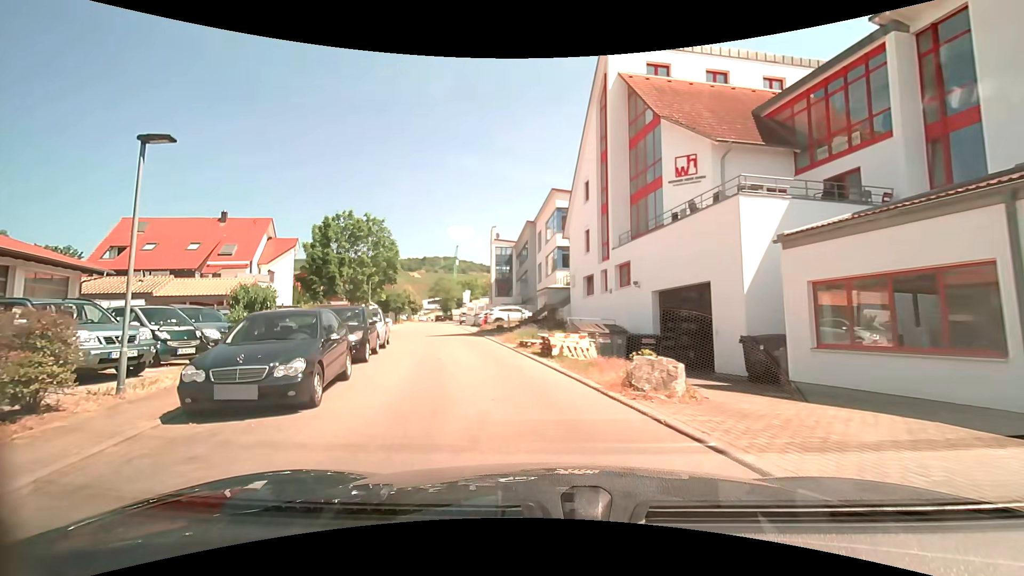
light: Day
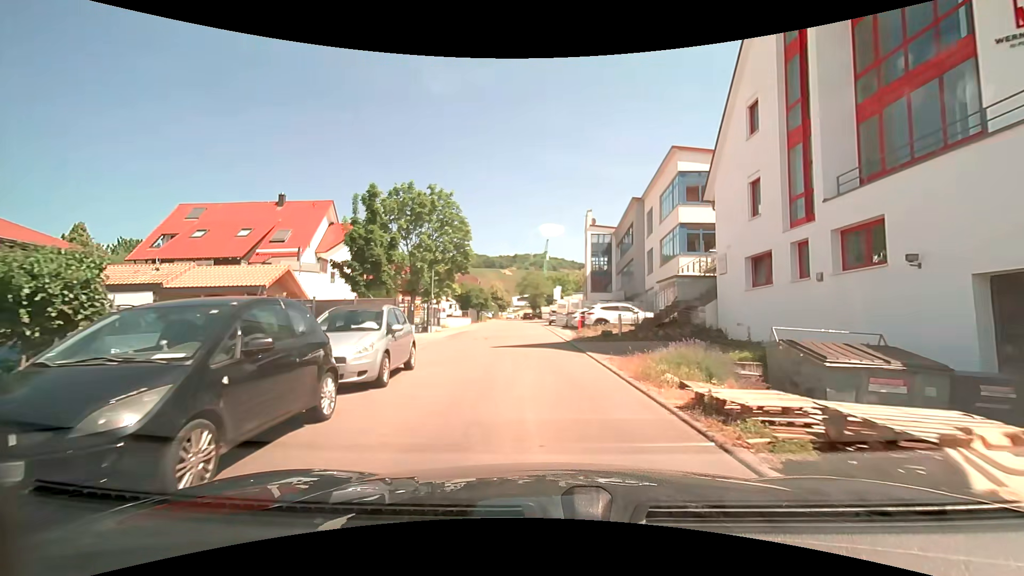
(-1.2, +10.1) m; -12°
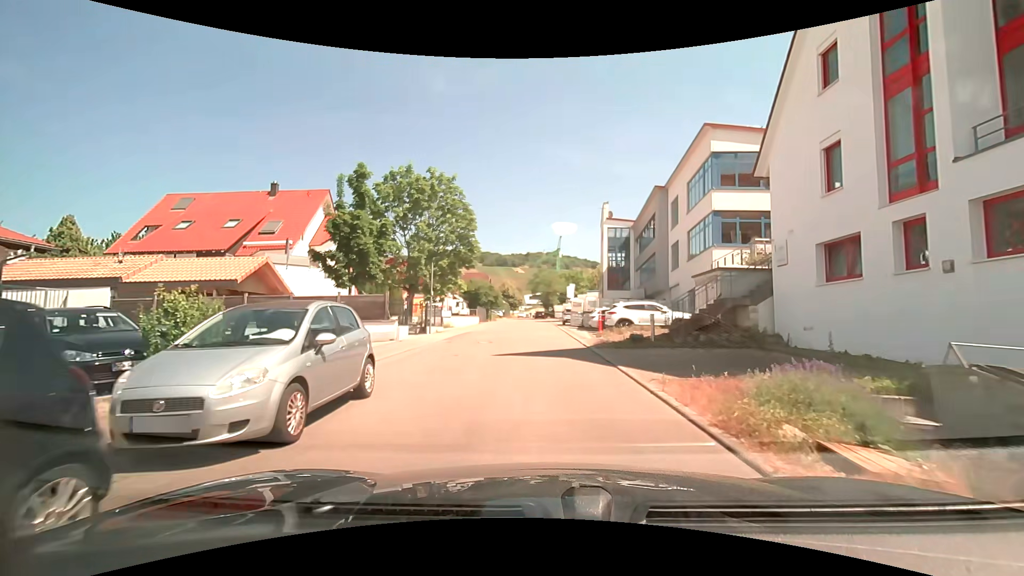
(0.0, +3.7) m; -1°
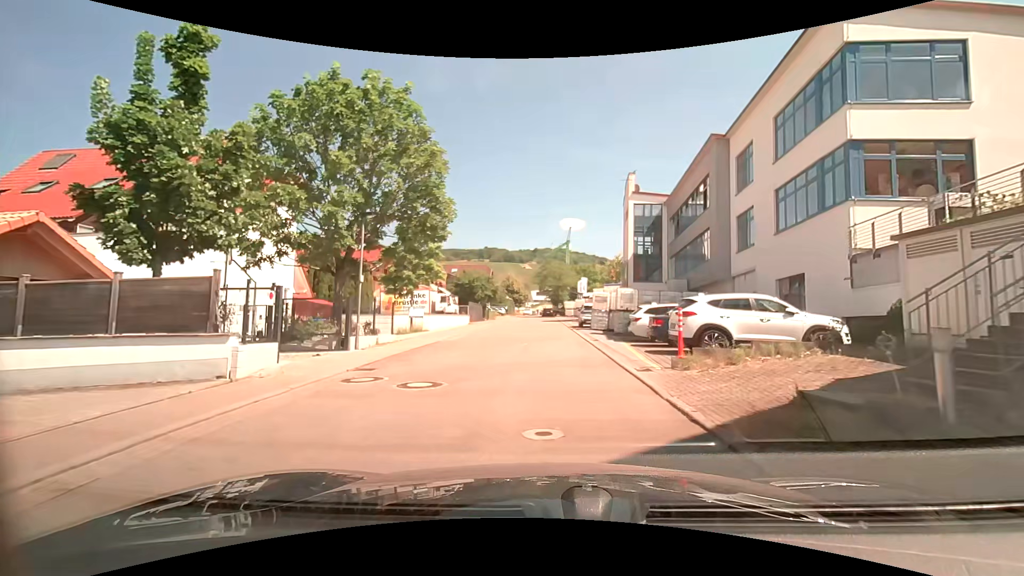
(0.0, +11.9) m; +1°
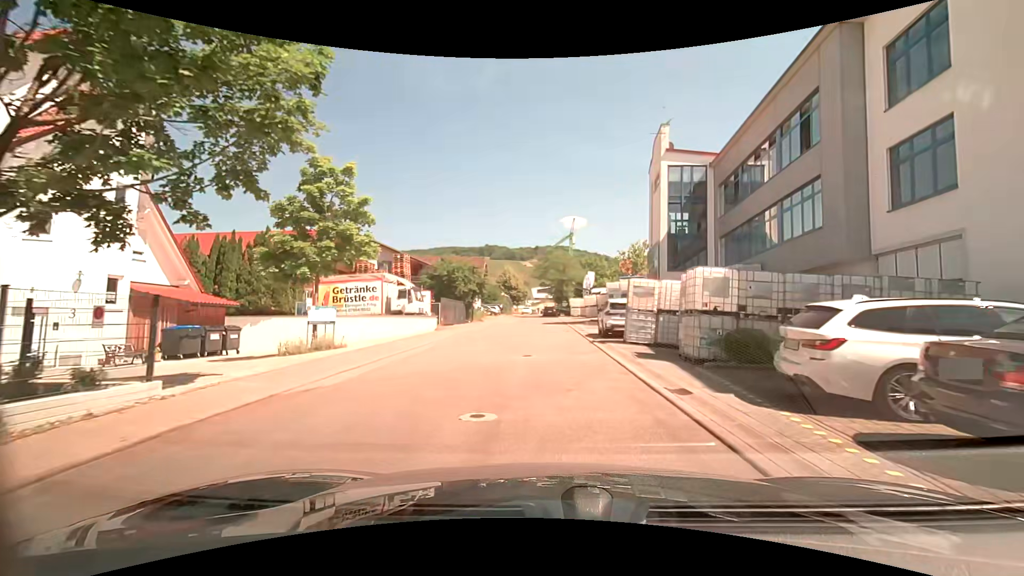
(-0.2, +12.4) m; -1°
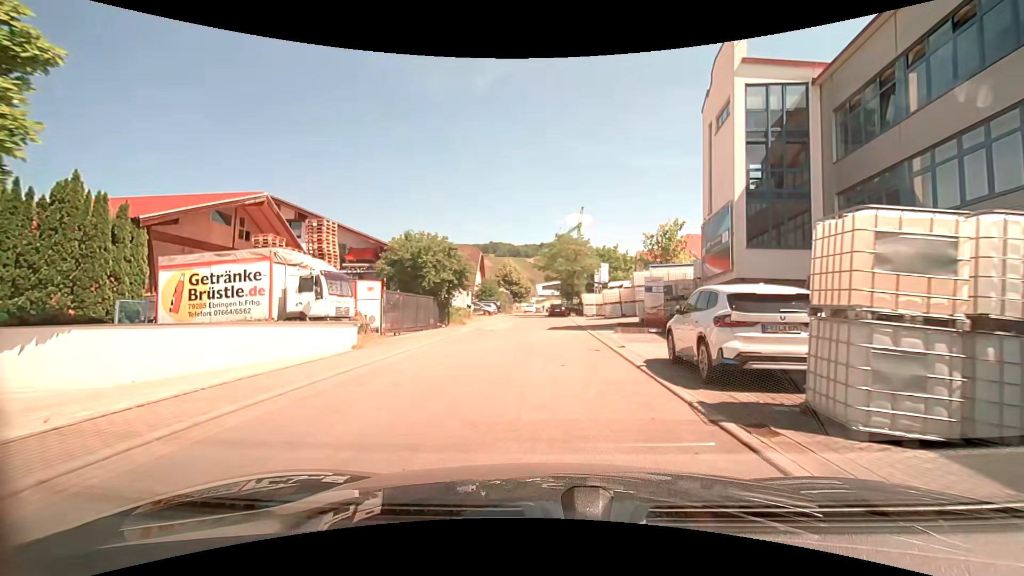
(-0.1, +12.4) m; -2°
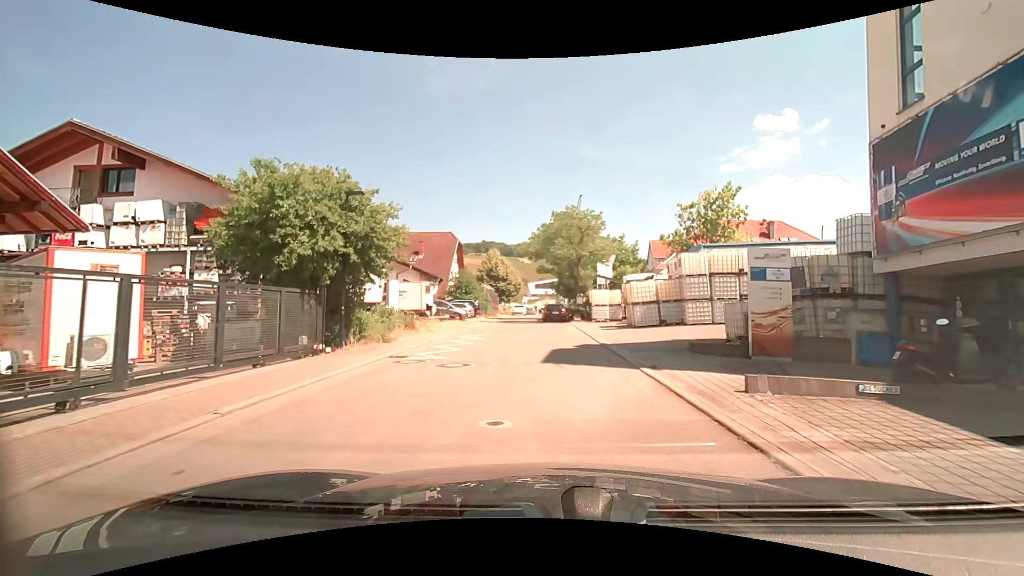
(+0.3, +14.4) m; +3°
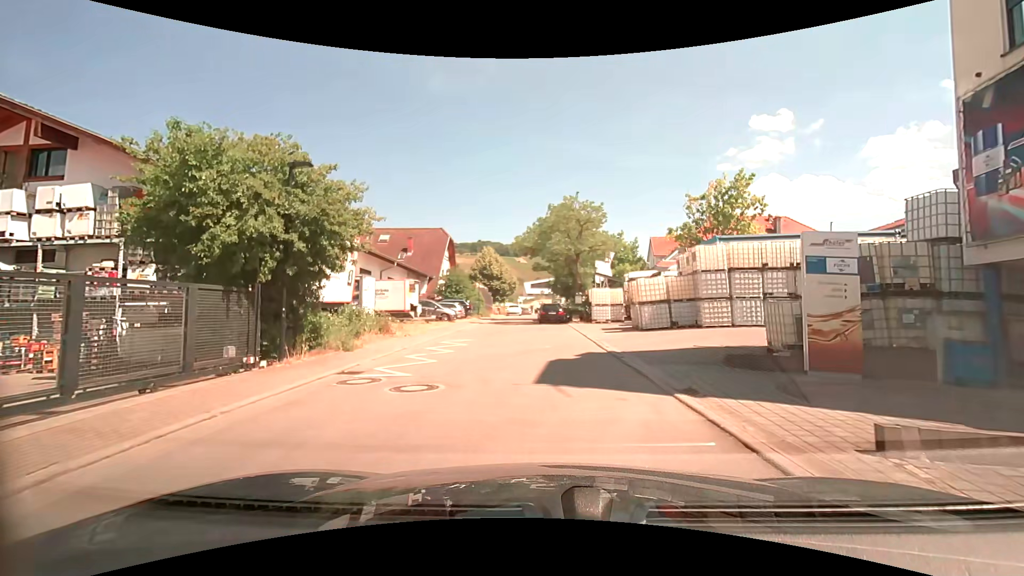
(0.0, +3.0) m; 0°
